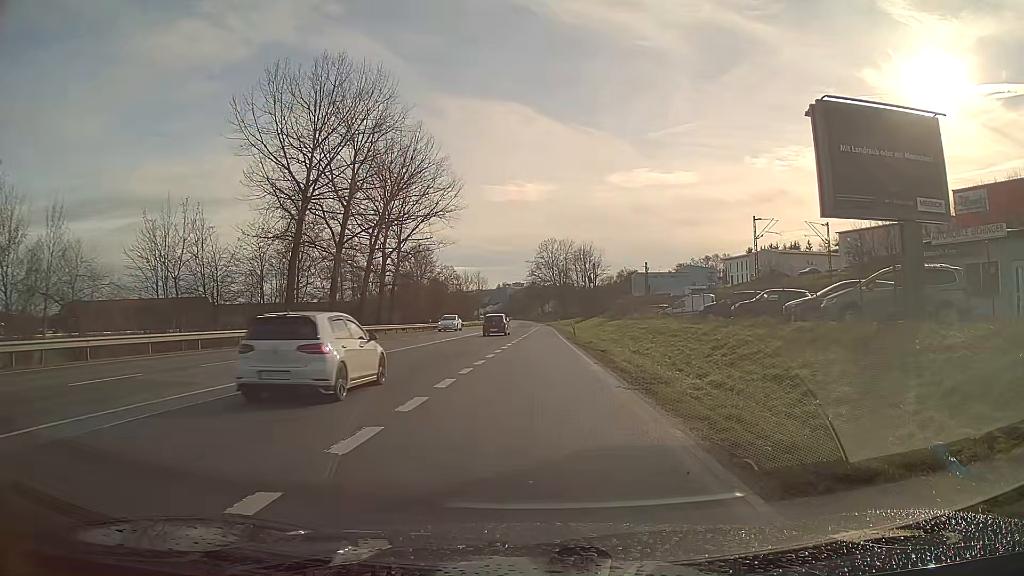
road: primary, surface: asphalt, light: Day
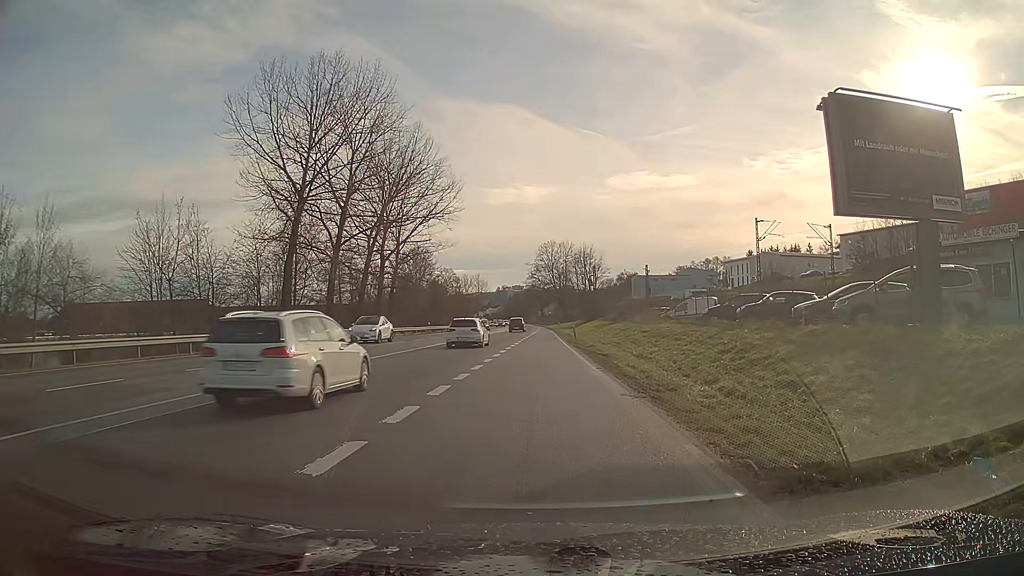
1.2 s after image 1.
(0.0, +0.7) m; 0°
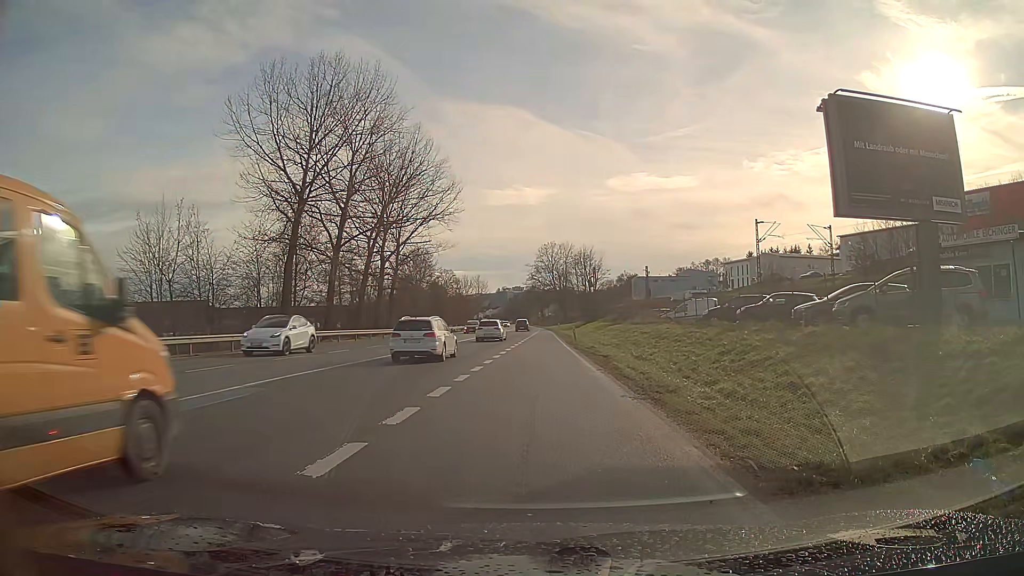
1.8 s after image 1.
(0.0, 0.0) m; 0°
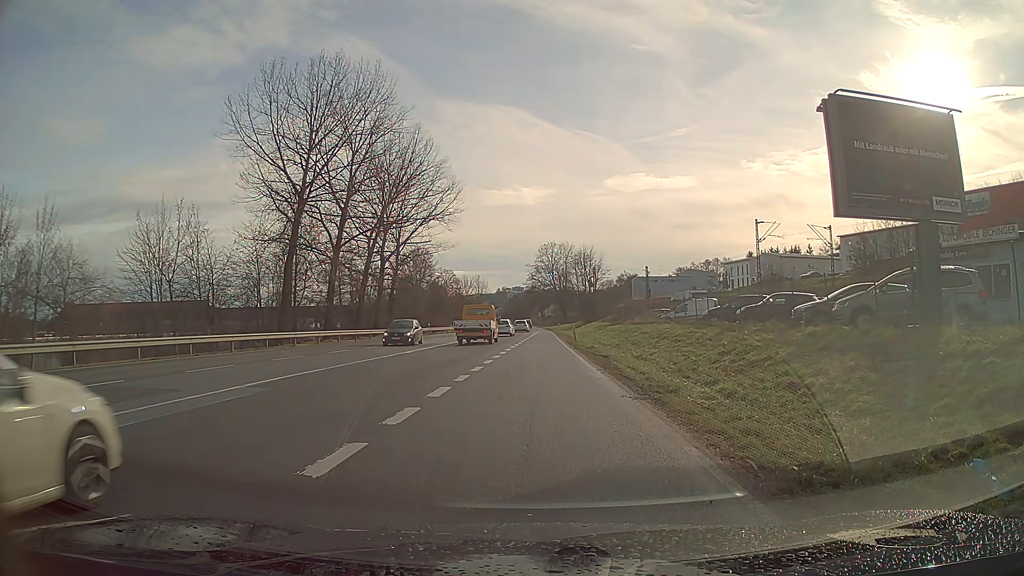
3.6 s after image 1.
(0.0, 0.0) m; 0°
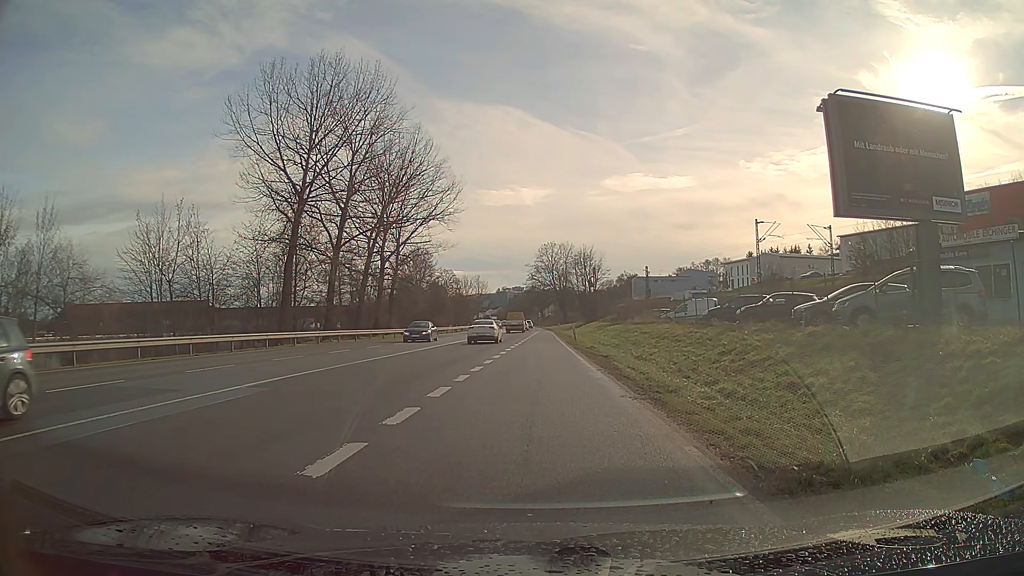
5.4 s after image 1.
(0.0, 0.0) m; 0°
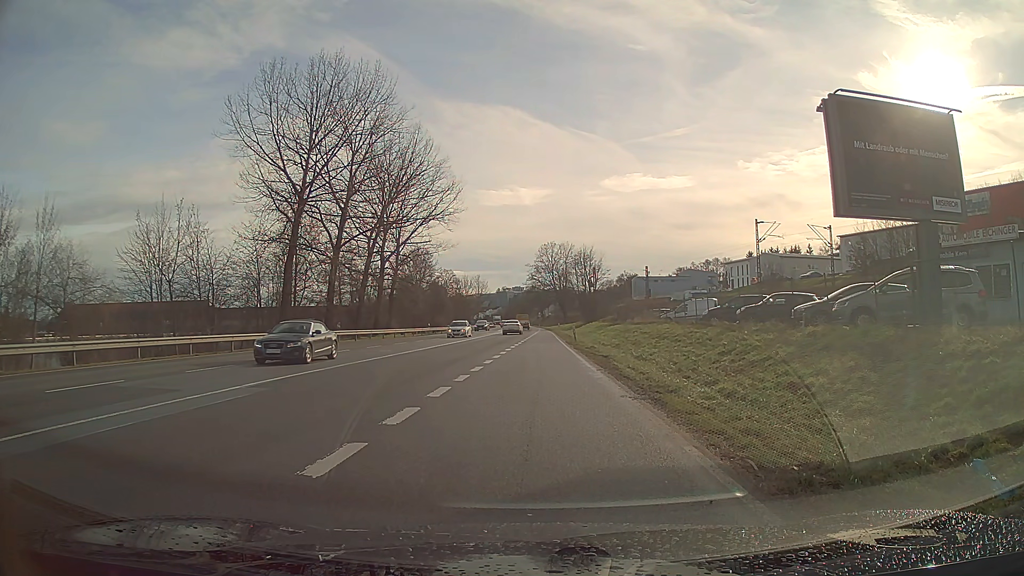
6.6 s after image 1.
(0.0, 0.0) m; 0°
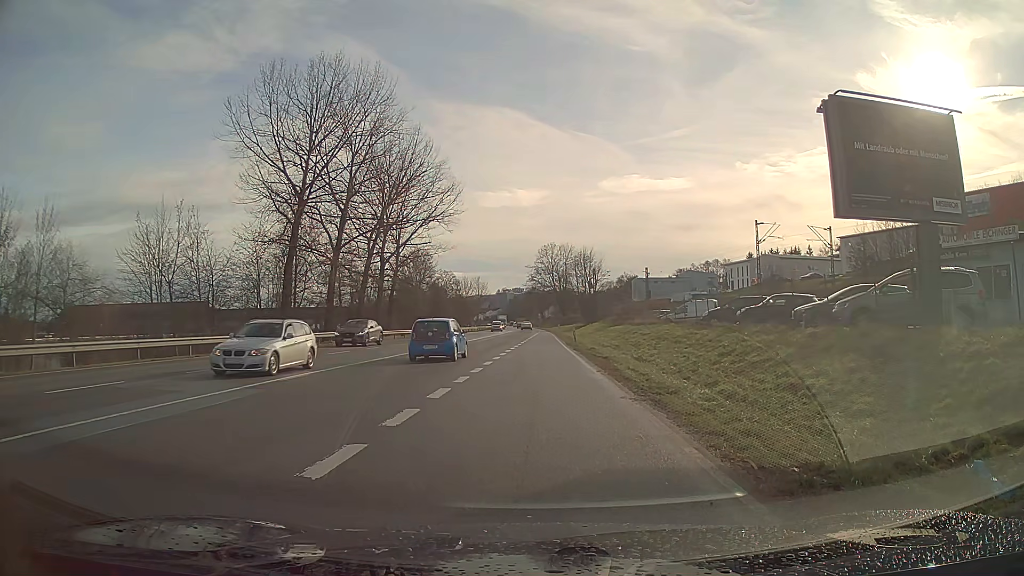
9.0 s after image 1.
(0.0, 0.0) m; 0°
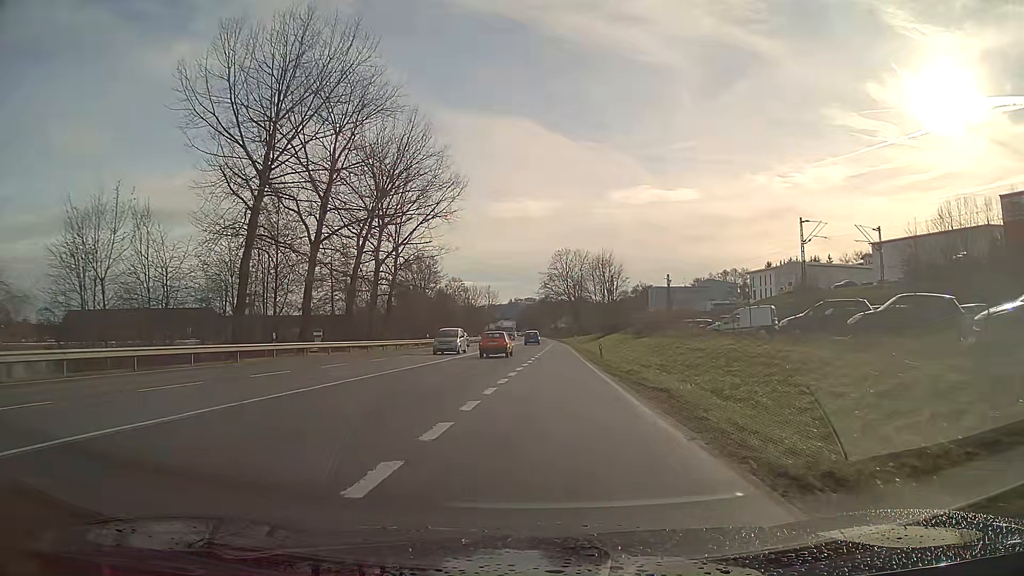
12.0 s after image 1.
(-0.2, +10.7) m; -2°
